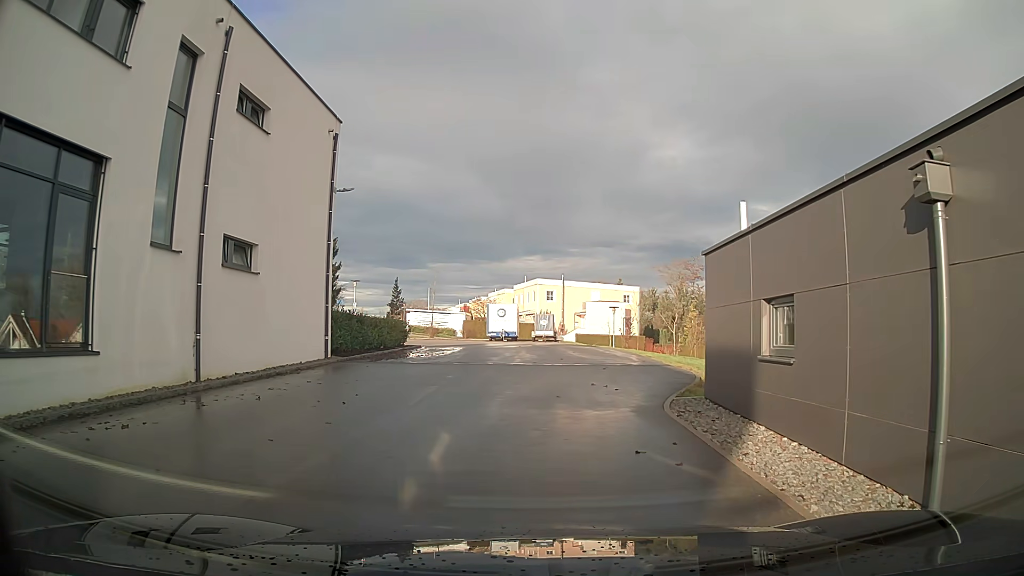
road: residential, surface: asphalt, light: Day
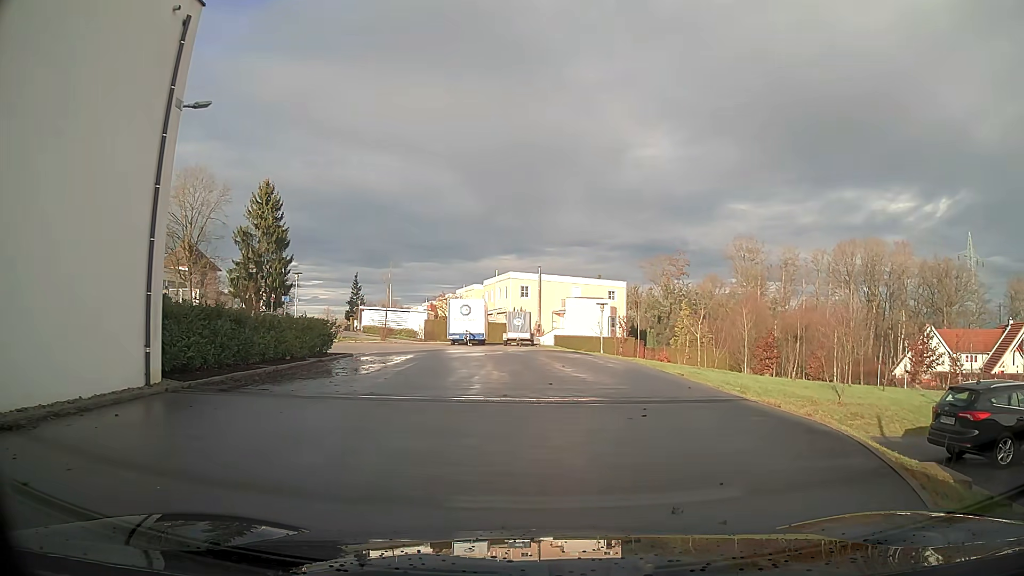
(-0.3, +9.6) m; +1°
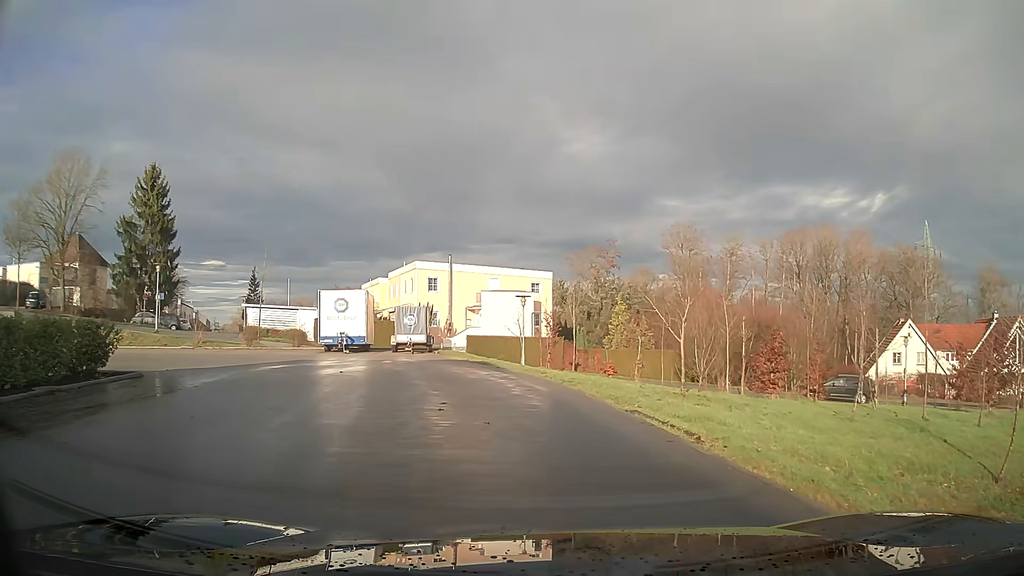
(+0.7, +10.1) m; +4°
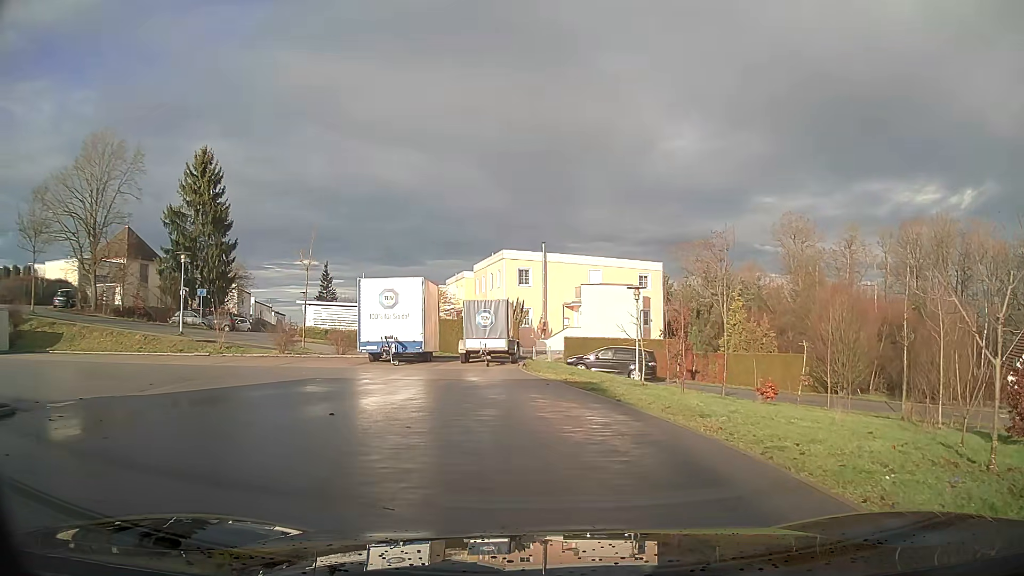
(-0.6, +8.4) m; -8°
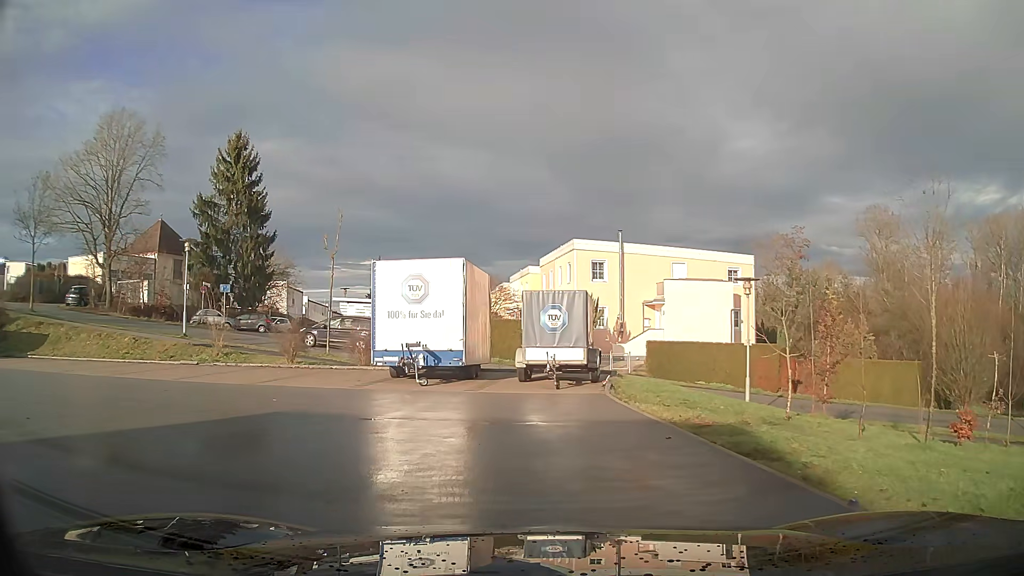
(-0.4, +6.6) m; -7°
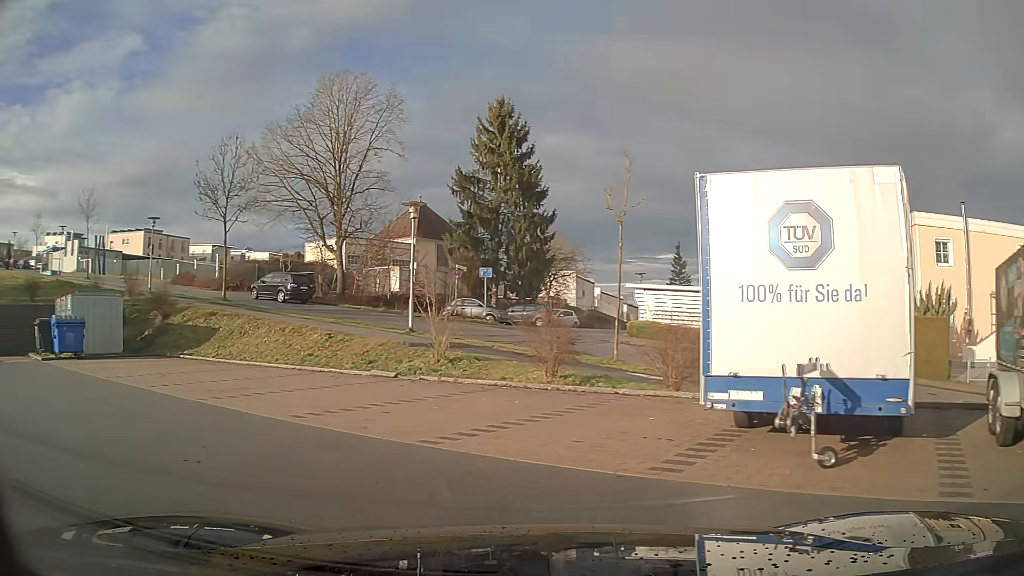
(-1.7, +8.5) m; -27°
